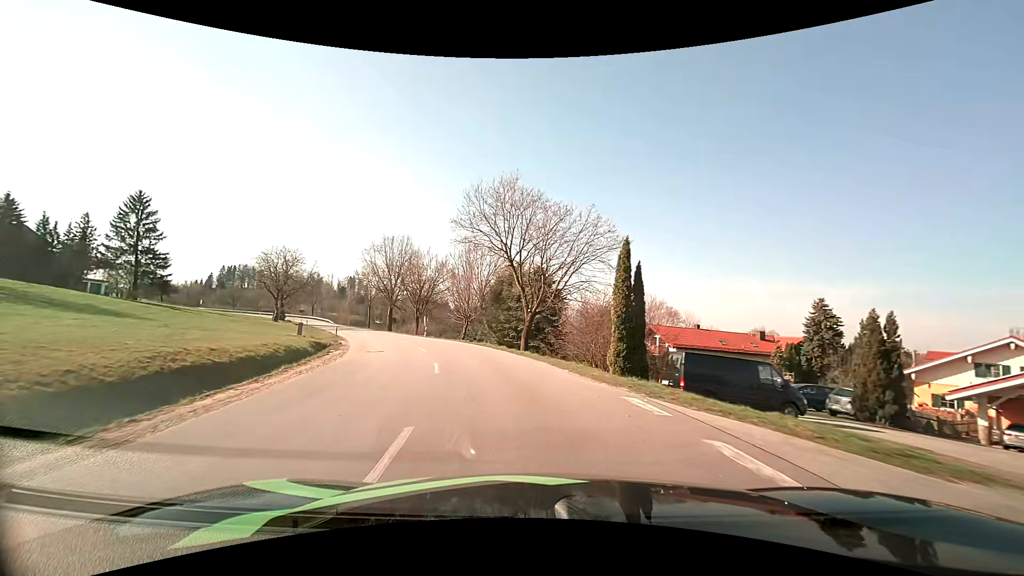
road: tertiary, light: Day
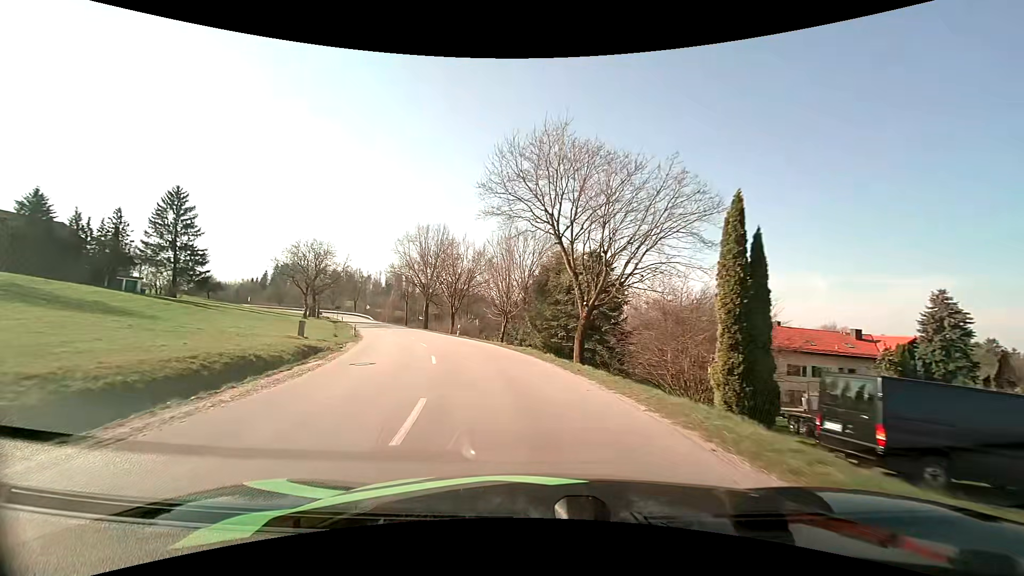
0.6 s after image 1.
(-0.3, +7.1) m; -5°
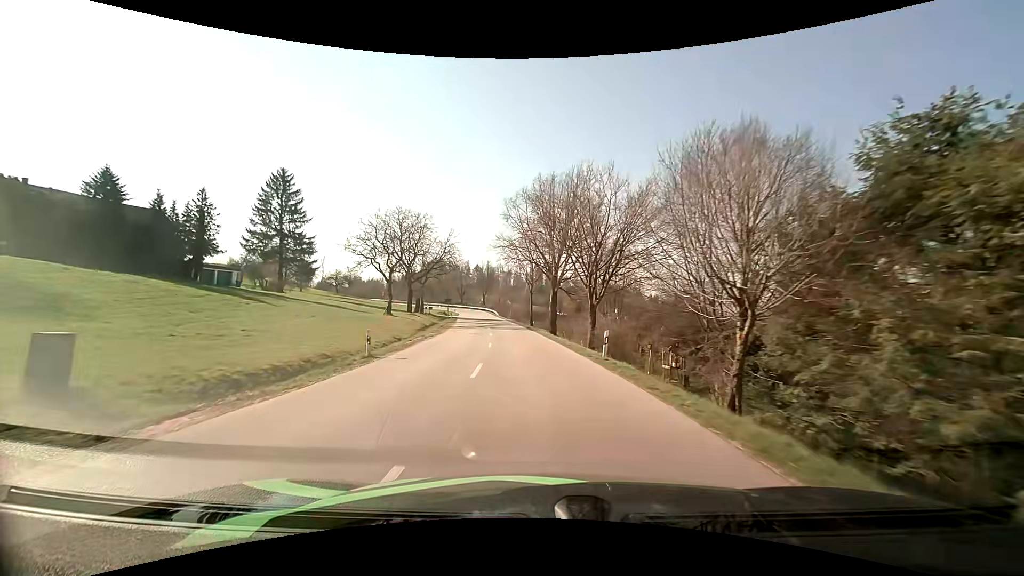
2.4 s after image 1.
(-3.2, +22.0) m; -16°
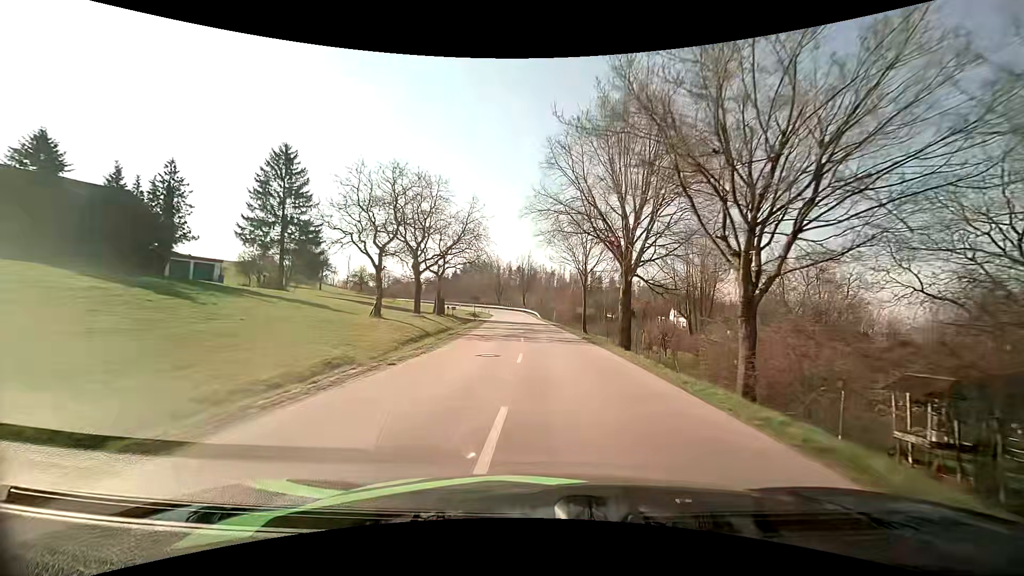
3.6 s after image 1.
(-1.0, +15.6) m; -6°
